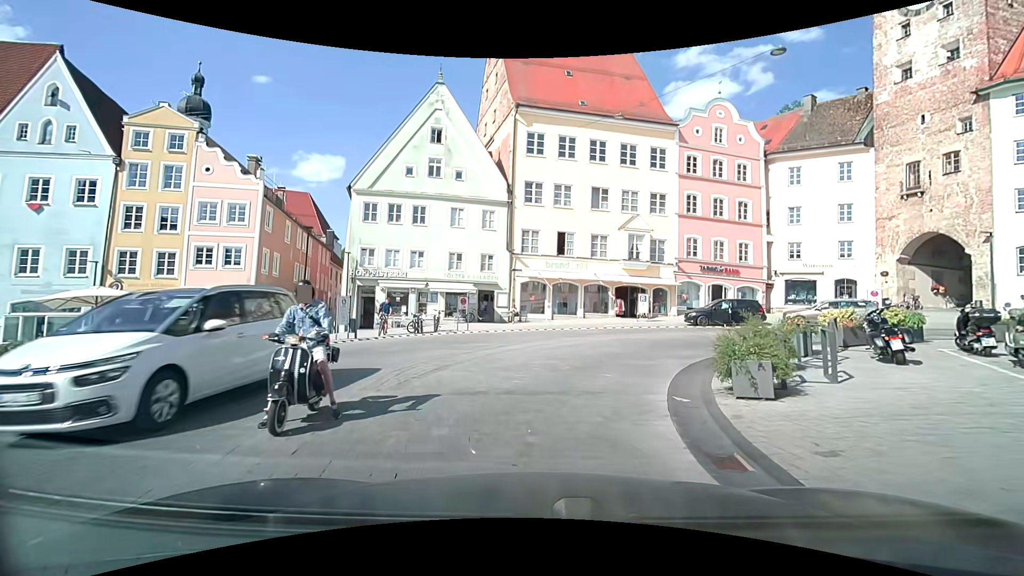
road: secondary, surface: asphalt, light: Day
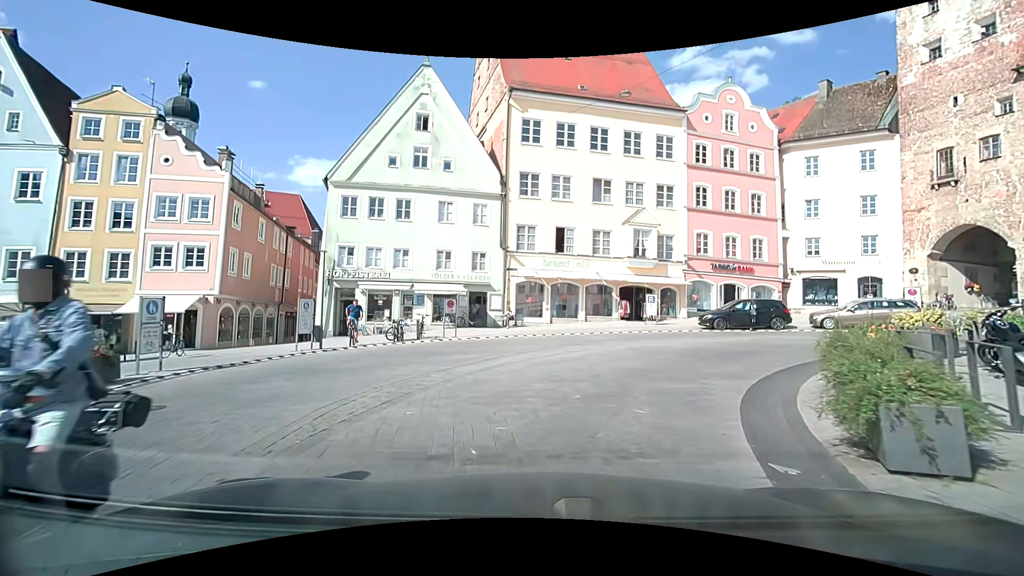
(0.0, +3.2) m; -1°
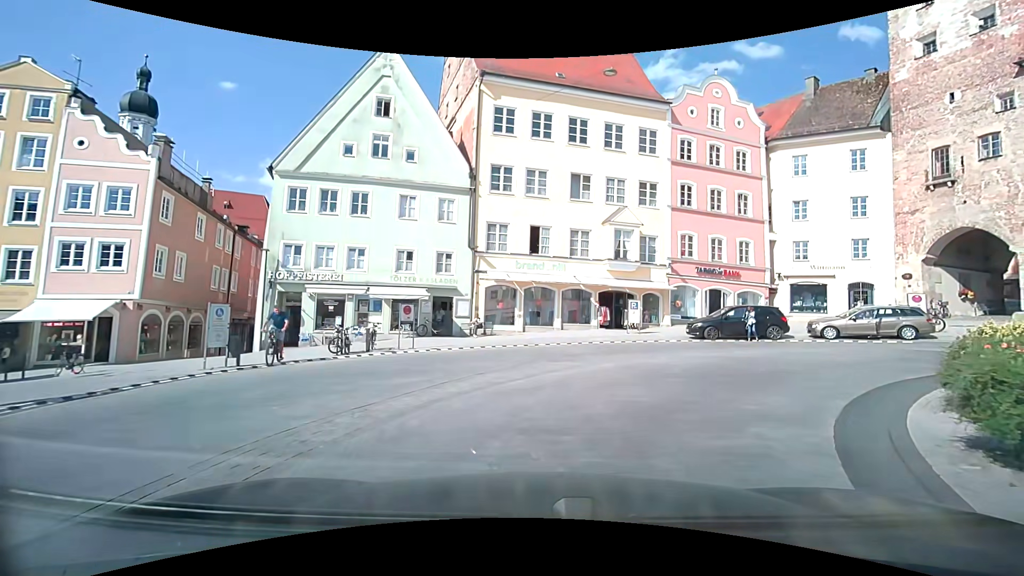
(0.0, +3.2) m; +3°
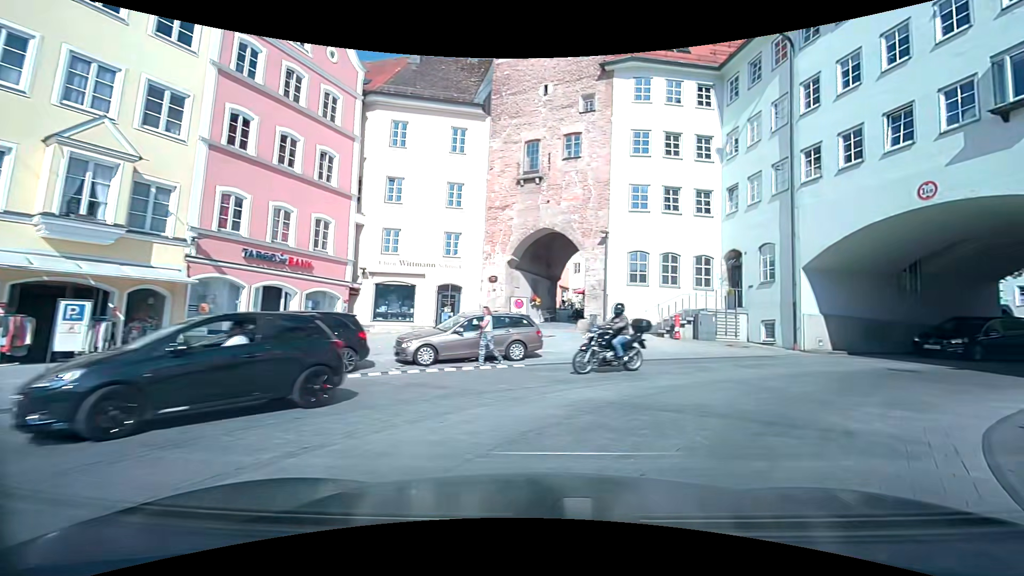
(+3.8, +11.6) m; +42°
